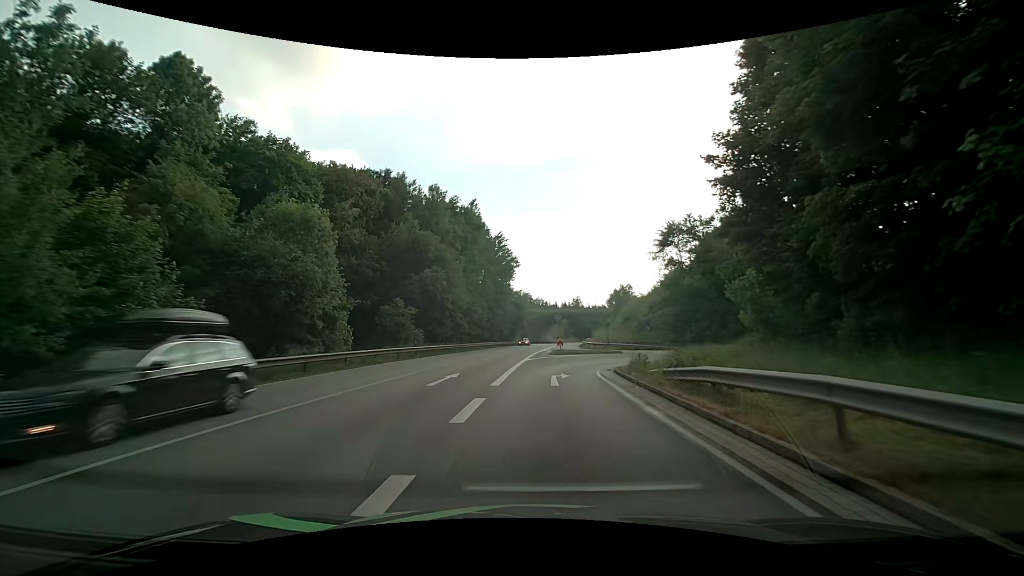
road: primary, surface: asphalt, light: Day
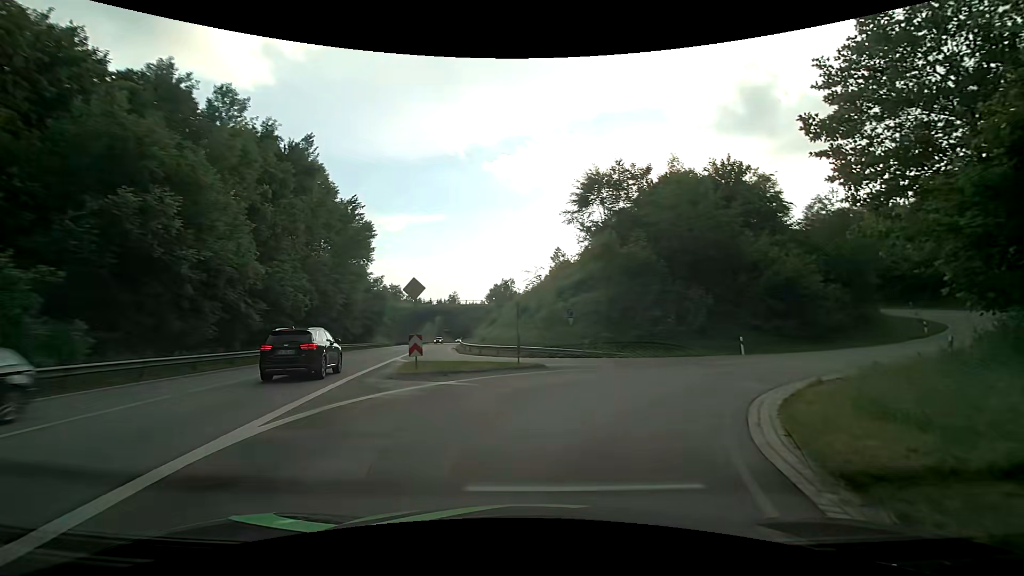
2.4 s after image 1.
(+1.4, +22.5) m; +14°
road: primary_link
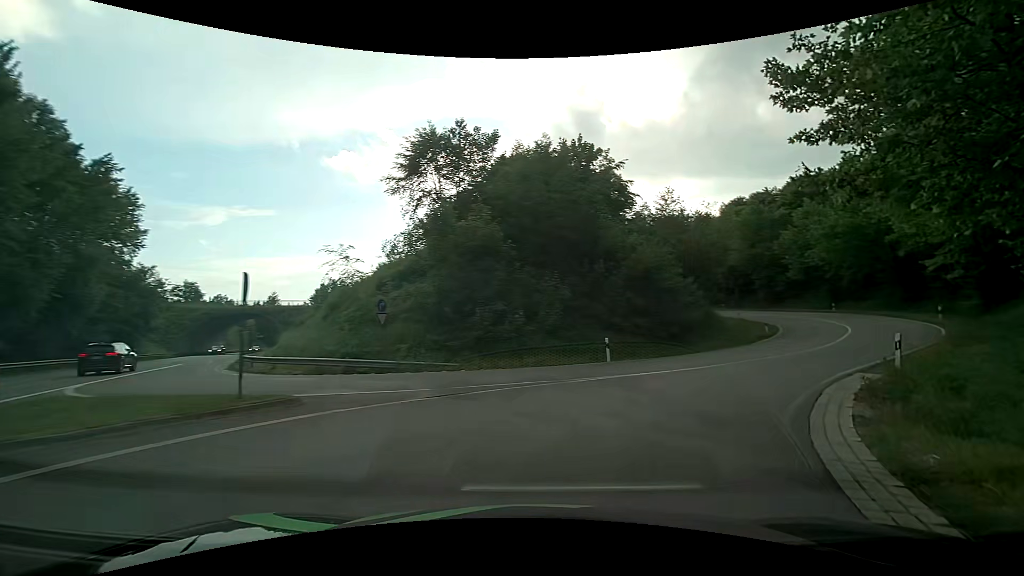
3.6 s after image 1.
(+1.4, +9.5) m; +17°
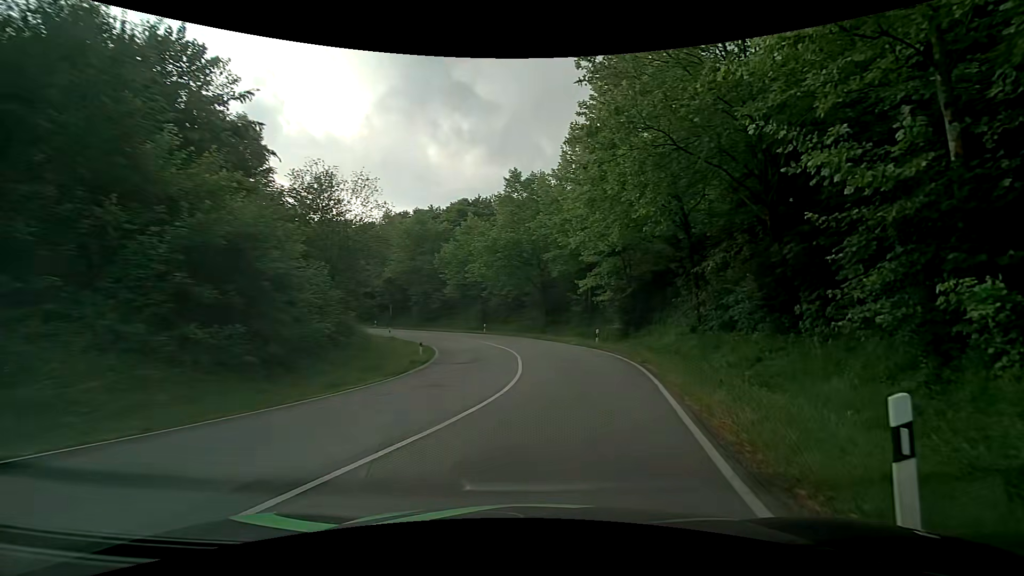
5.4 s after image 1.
(+4.5, +13.1) m; +39°
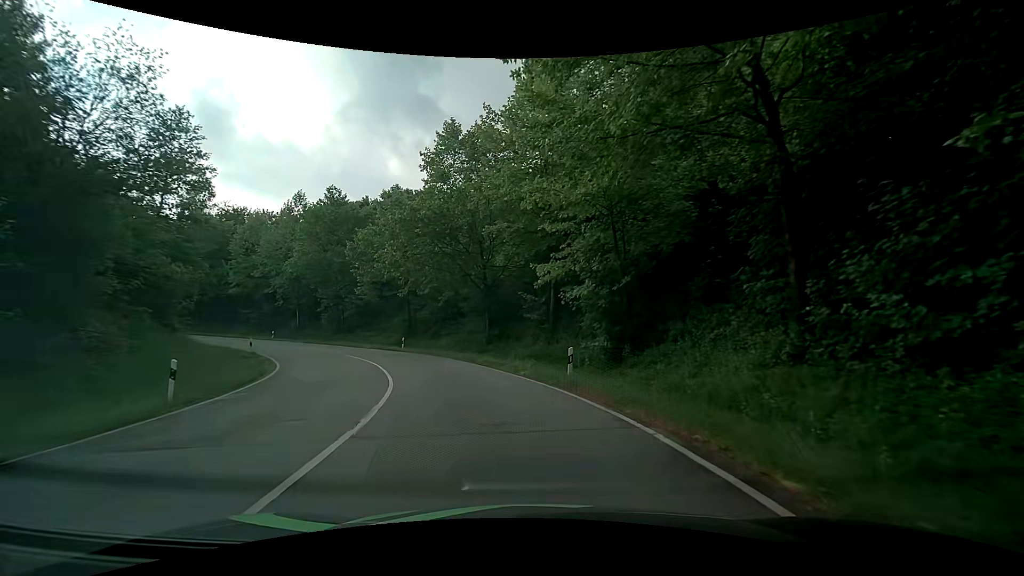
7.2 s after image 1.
(+1.4, +15.2) m; +6°
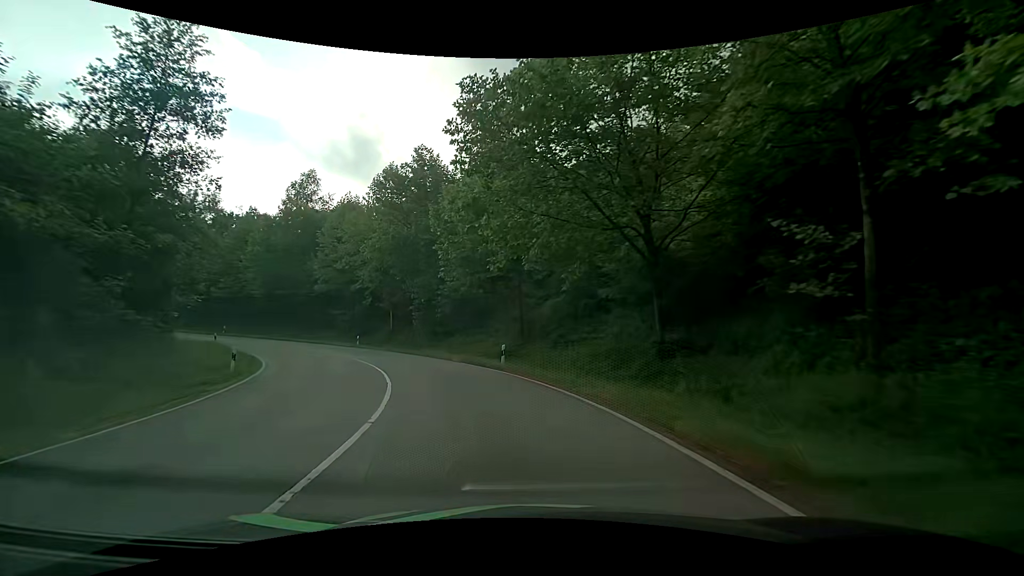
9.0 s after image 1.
(-2.3, +16.7) m; -15°
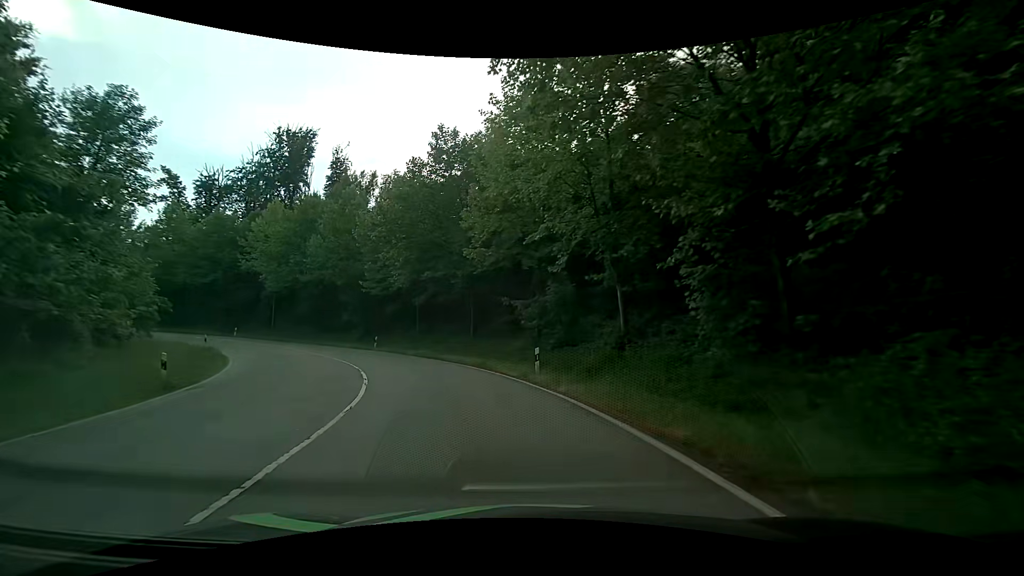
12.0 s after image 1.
(-6.6, +28.1) m; -27°
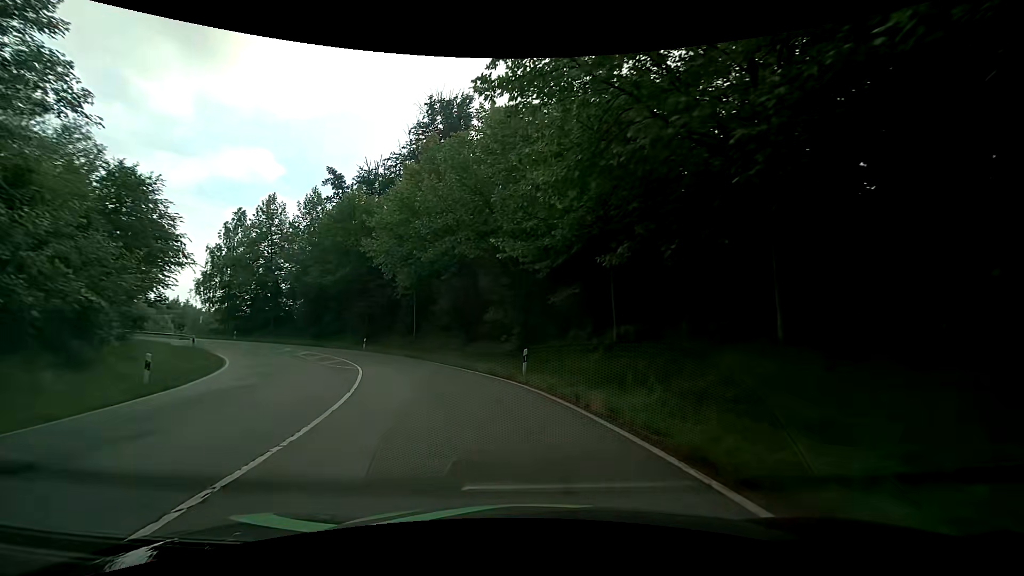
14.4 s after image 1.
(-4.6, +22.0) m; -24°
(-1, +10) (-3, +20) (-7, +29) (-13, +37) (-20, +44) (-28, +50) (-37, +54) (-47, +57) (-56, +59) (-66, +61) m
